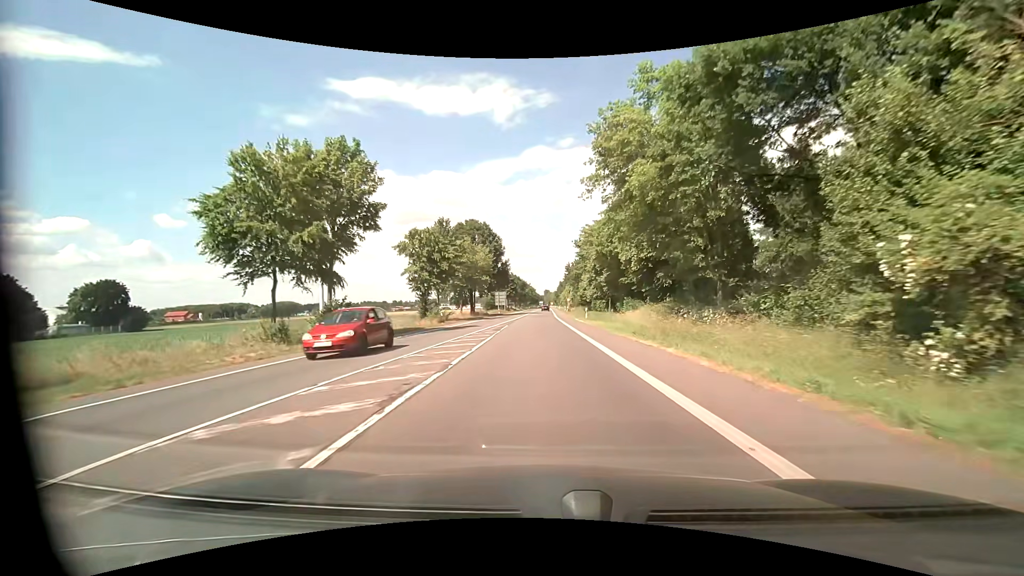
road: primary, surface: asphalt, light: Day
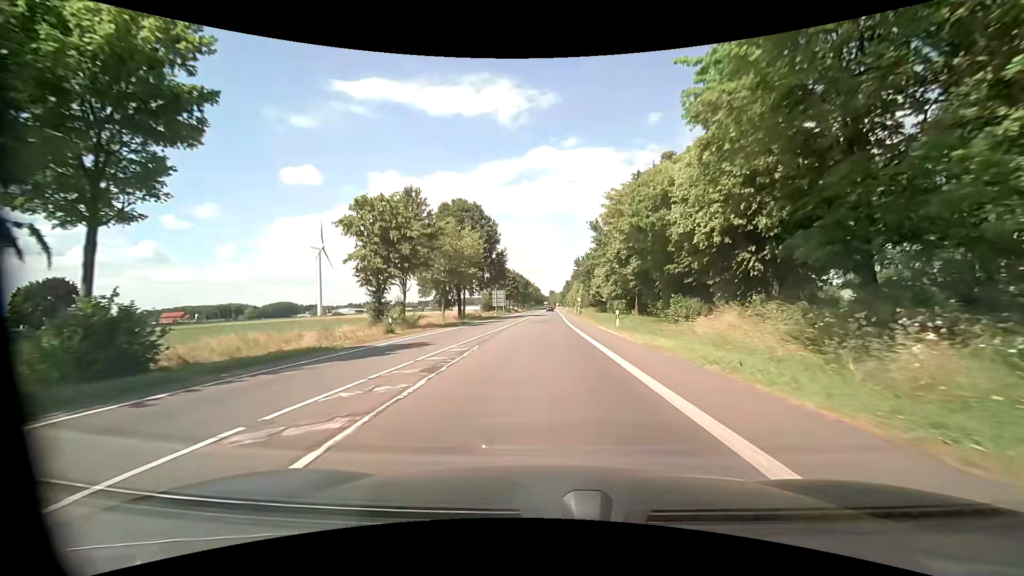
(0.0, +16.4) m; -1°
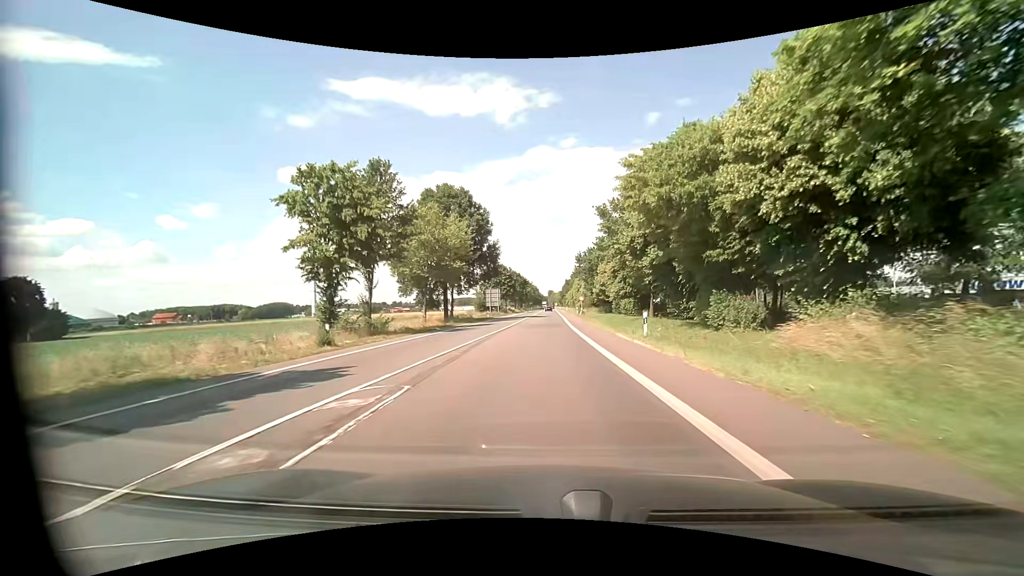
(0.0, +8.2) m; 0°
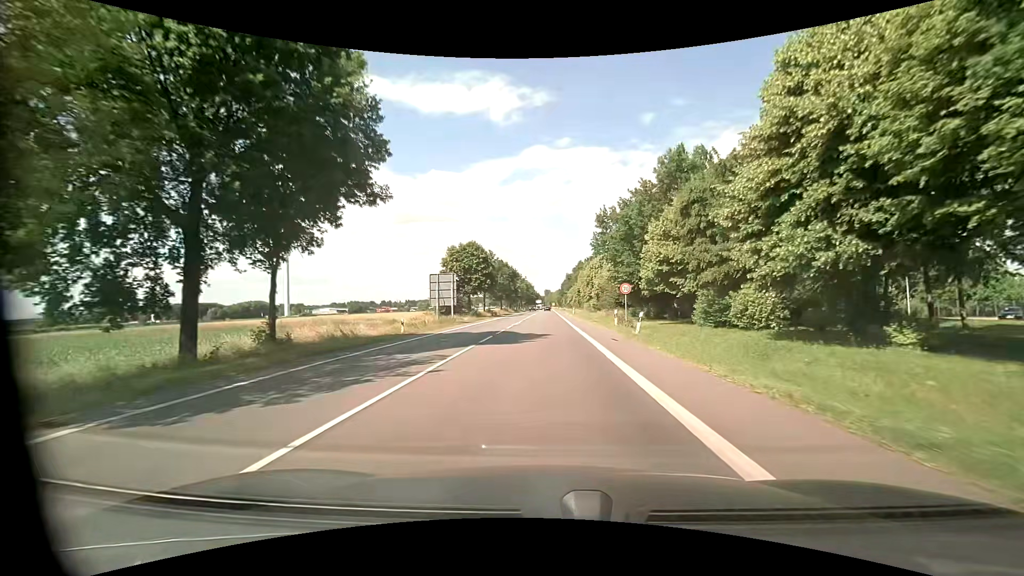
(+0.1, +41.4) m; 0°
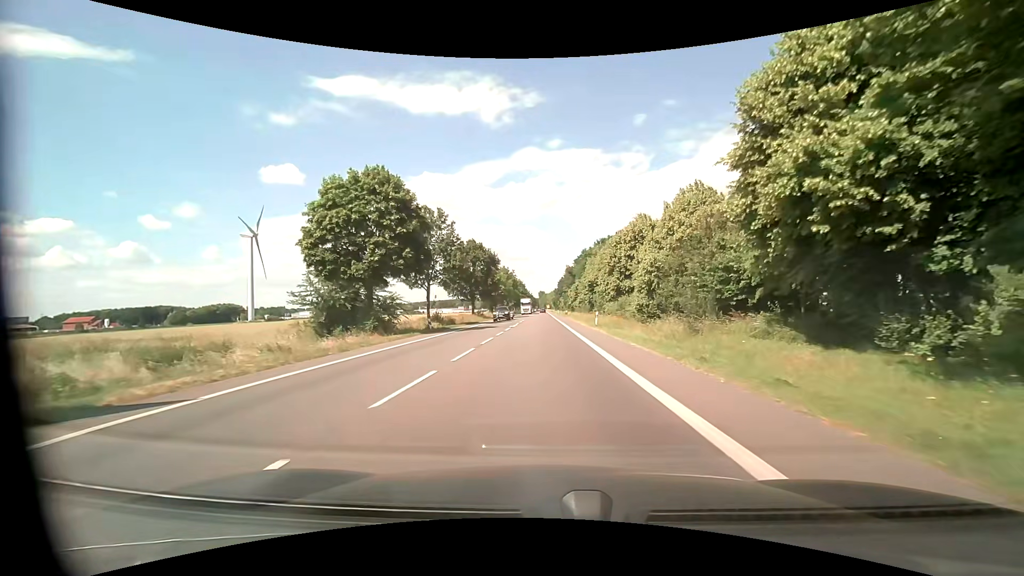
(+0.2, +41.6) m; +1°
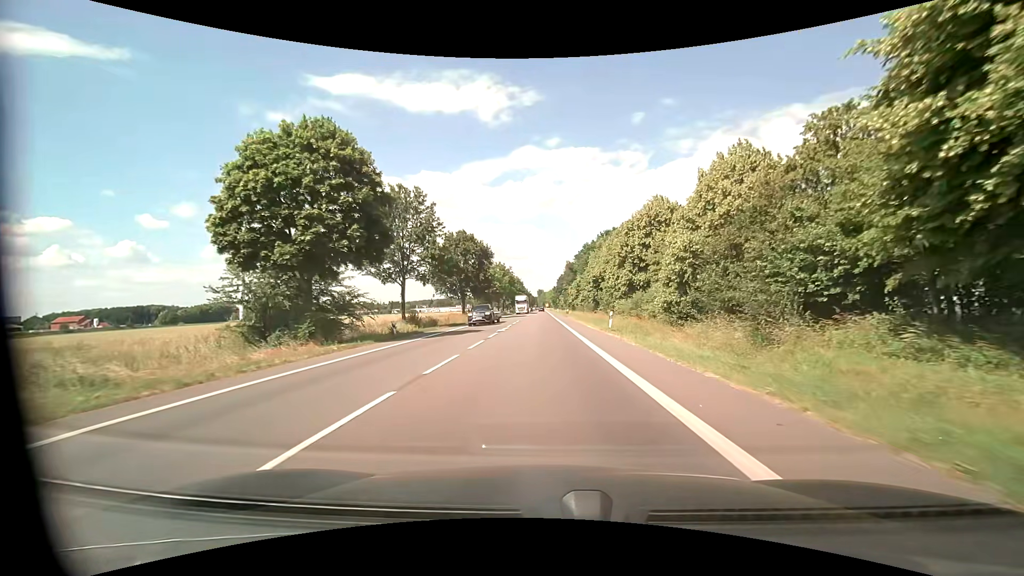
(0.0, +8.9) m; 0°
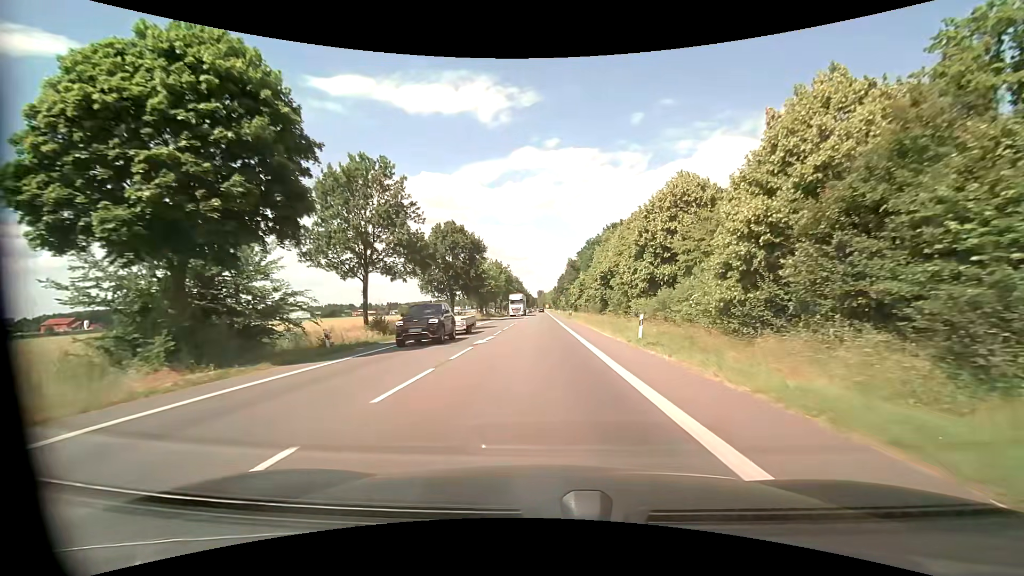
(0.0, +9.2) m; 0°
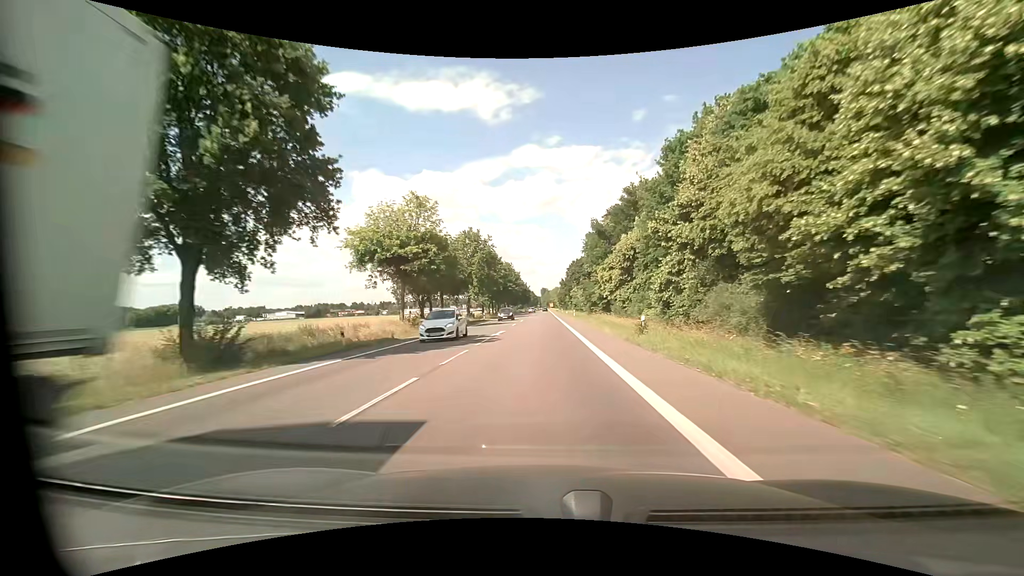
(0.0, +50.7) m; 0°
(0, +10) (0, +20) (0, +30) (0, +40) (0, +50) (0, +60) (0, +70) (0, +80) (0, +90) (0, +100) m
